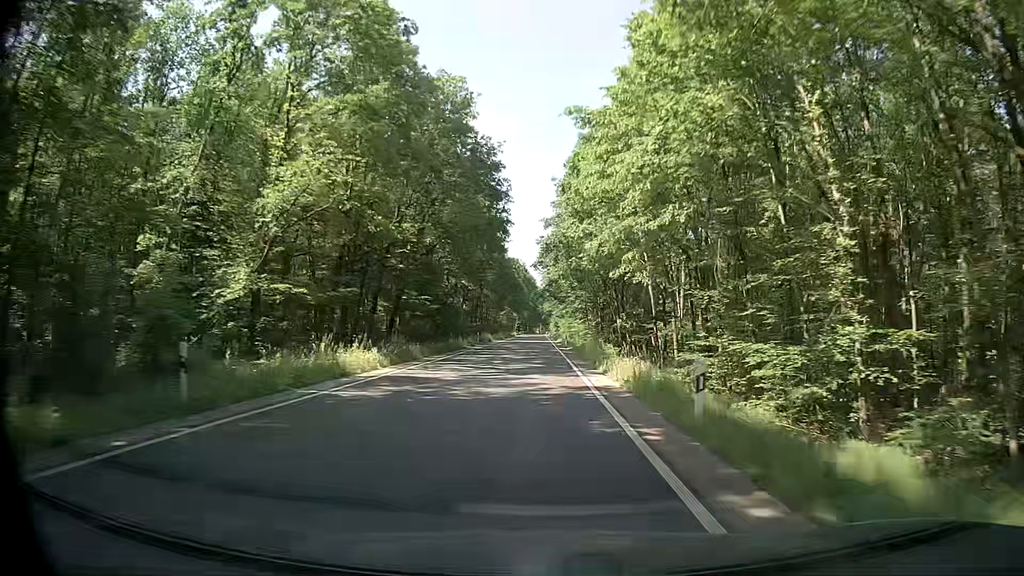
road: secondary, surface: asphalt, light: Day
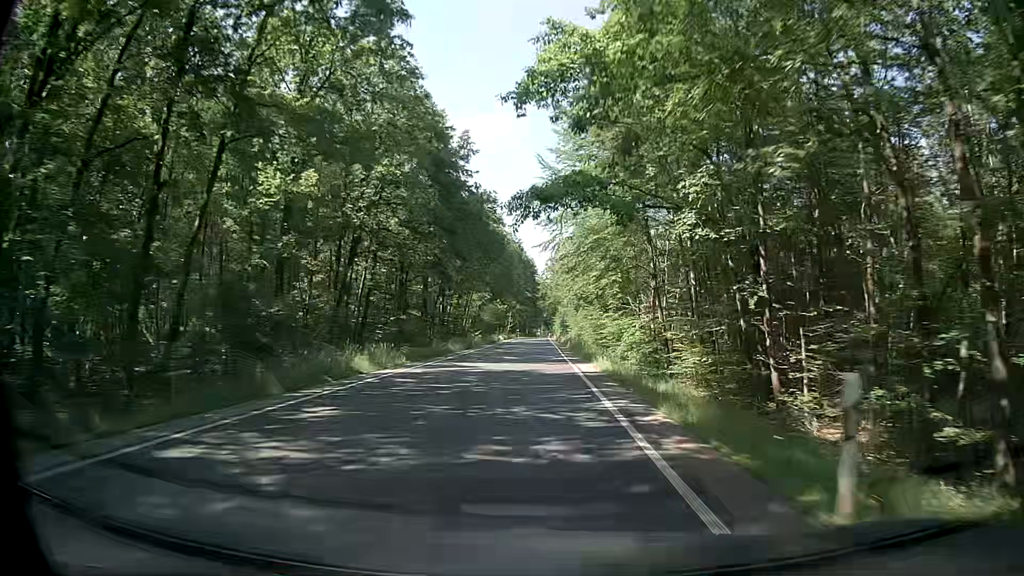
(-0.6, +54.5) m; -1°
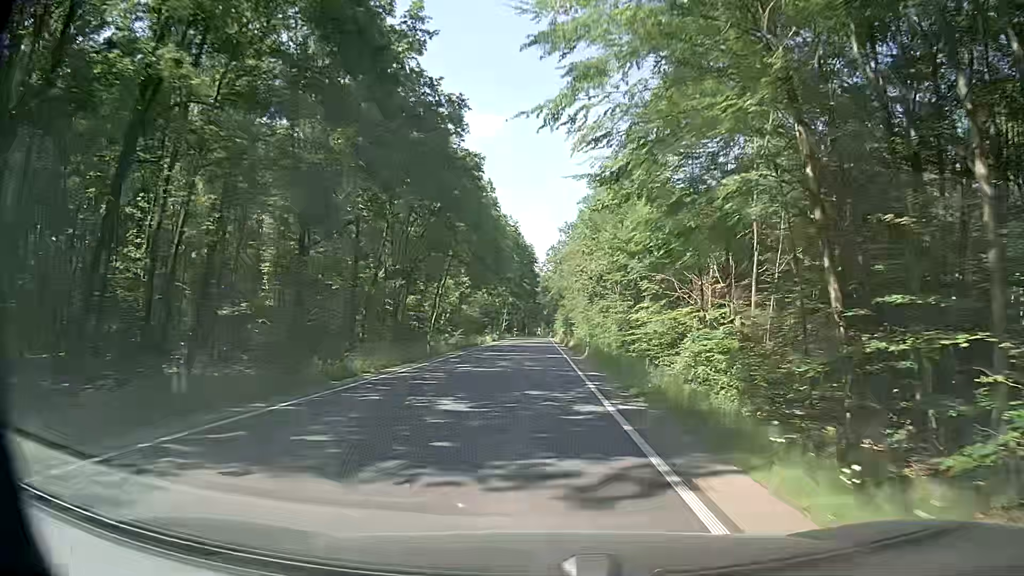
(0.0, +21.8) m; 0°
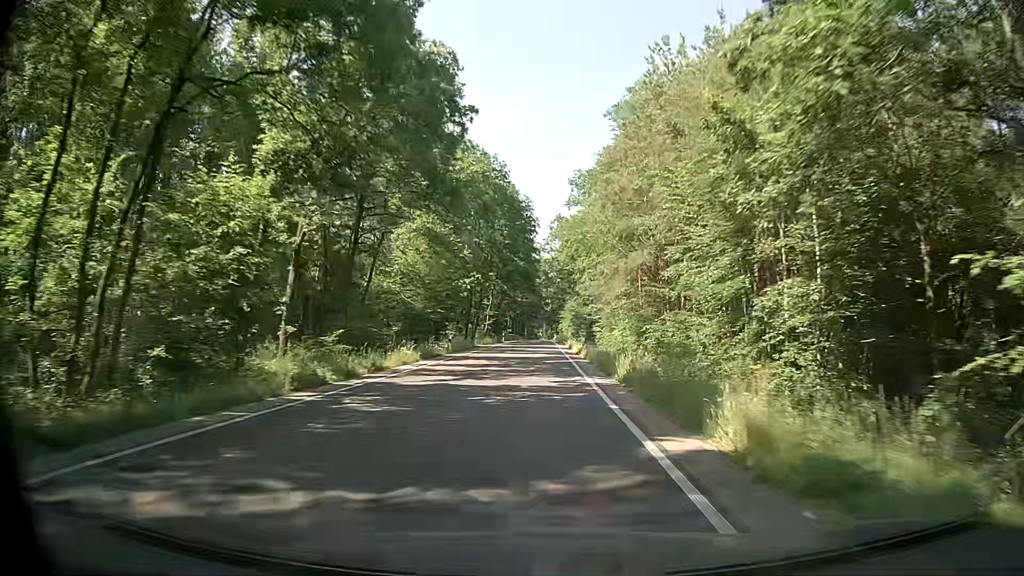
(+0.3, +43.7) m; 0°
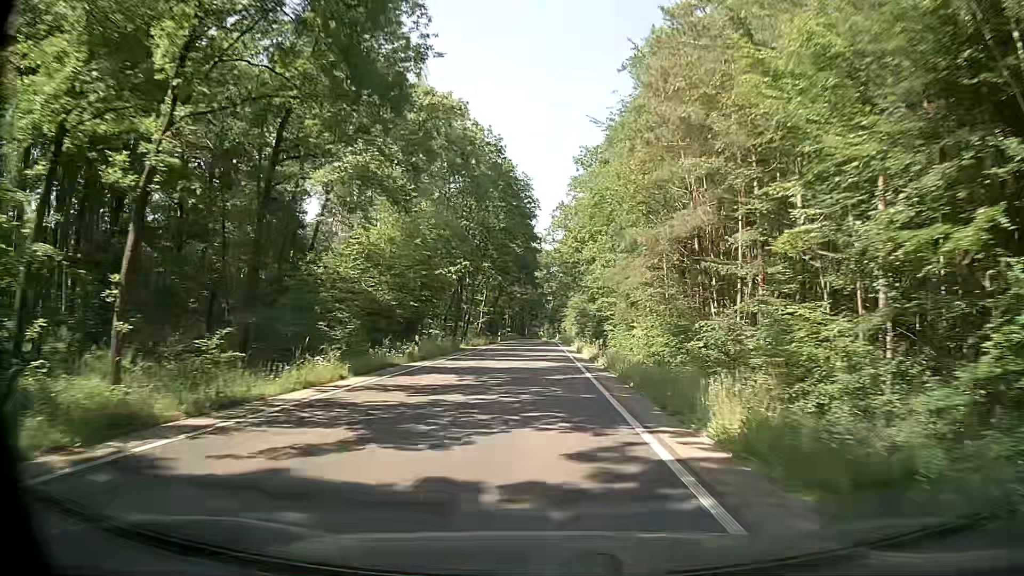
(0.0, +10.9) m; +1°
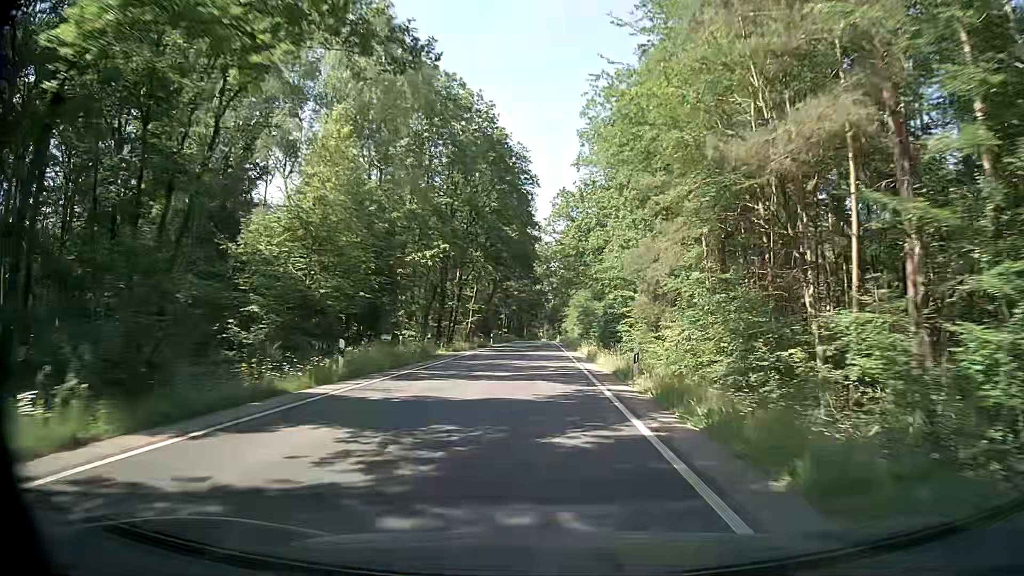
(-0.1, +10.9) m; 0°
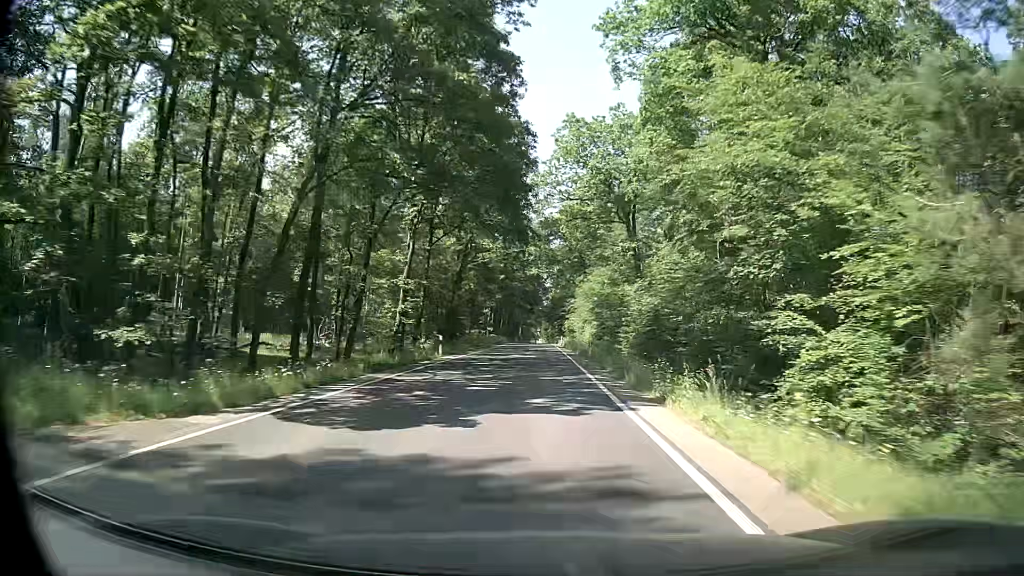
(0.0, +32.7) m; -1°
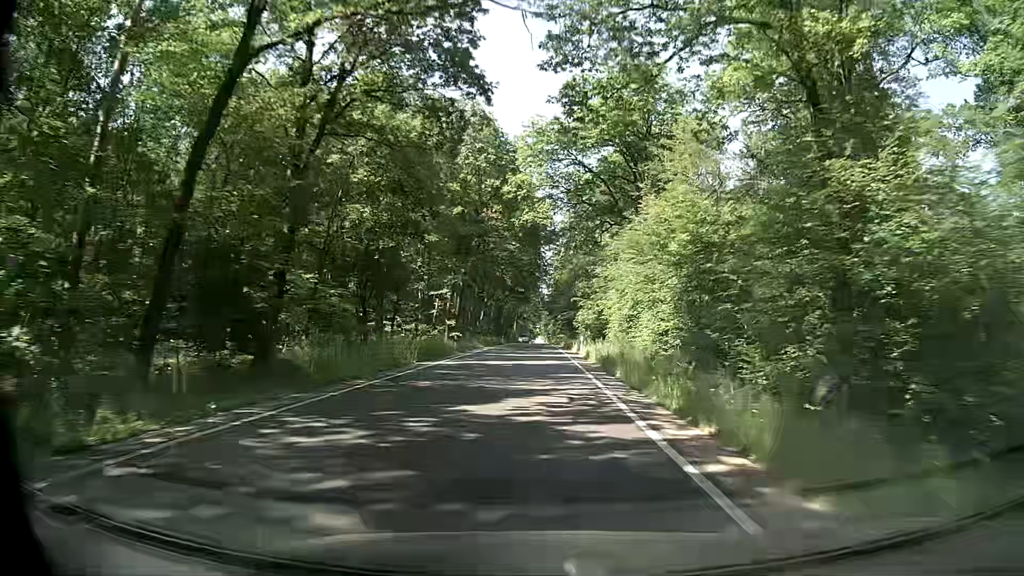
(+0.5, +43.7) m; +1°
(0, +10) (0, +20) (0, +30) (0, +40) (0, +50) (0, +60) (0, +70) (0, +80) (0, +90) (0, +100) m
